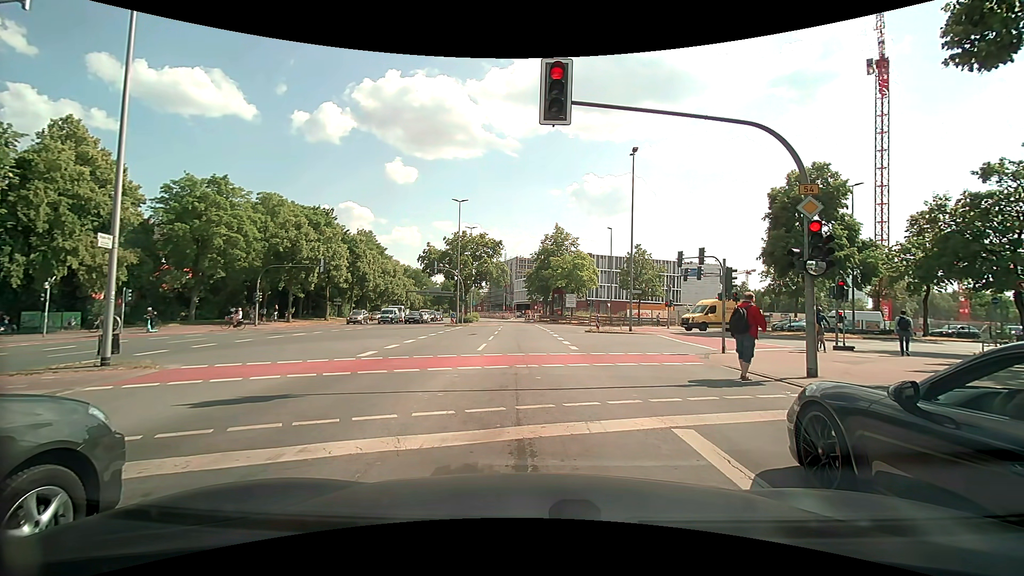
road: primary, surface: asphalt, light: Day
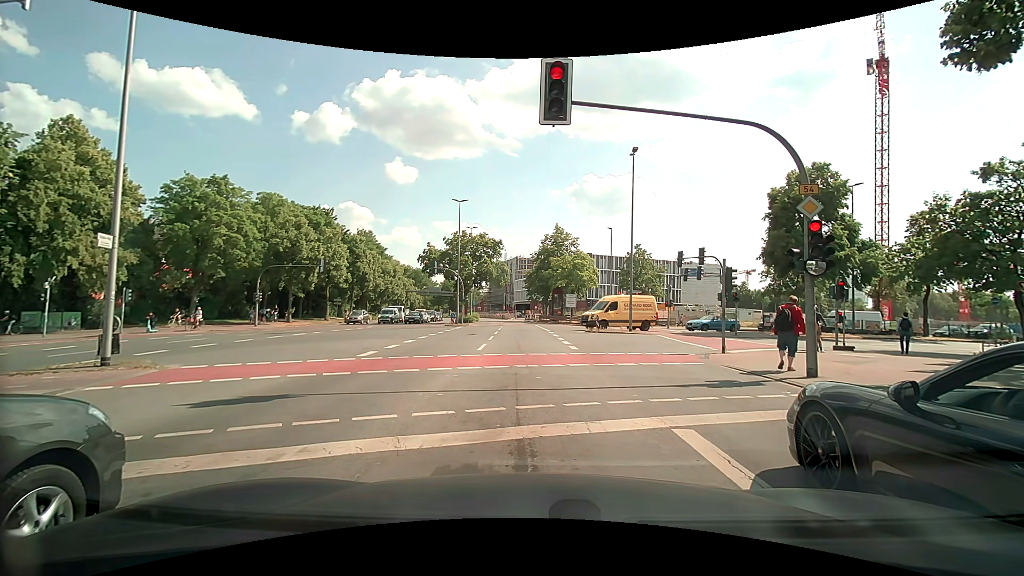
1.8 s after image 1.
(0.0, 0.0) m; 0°
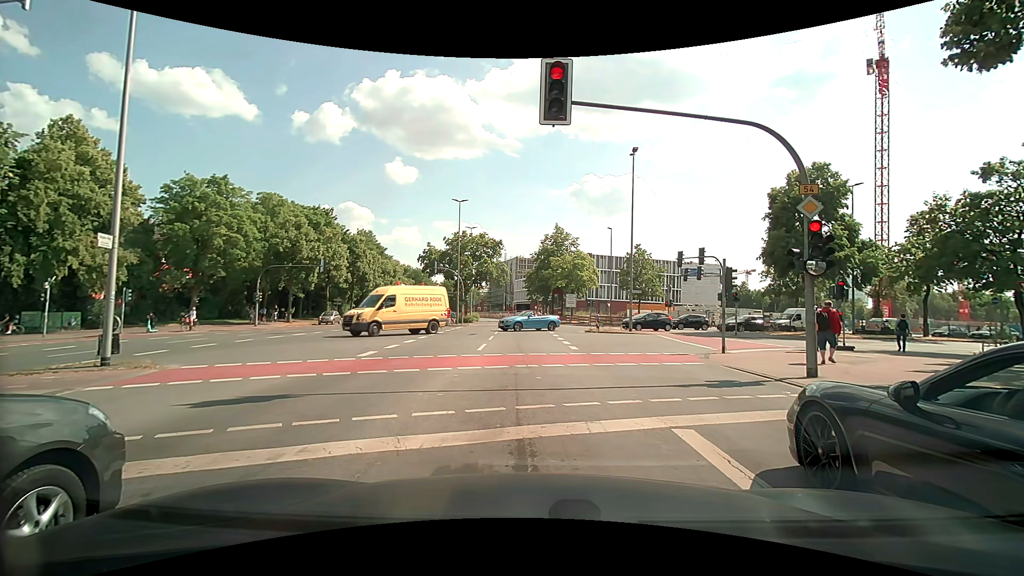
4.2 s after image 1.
(0.0, 0.0) m; 0°
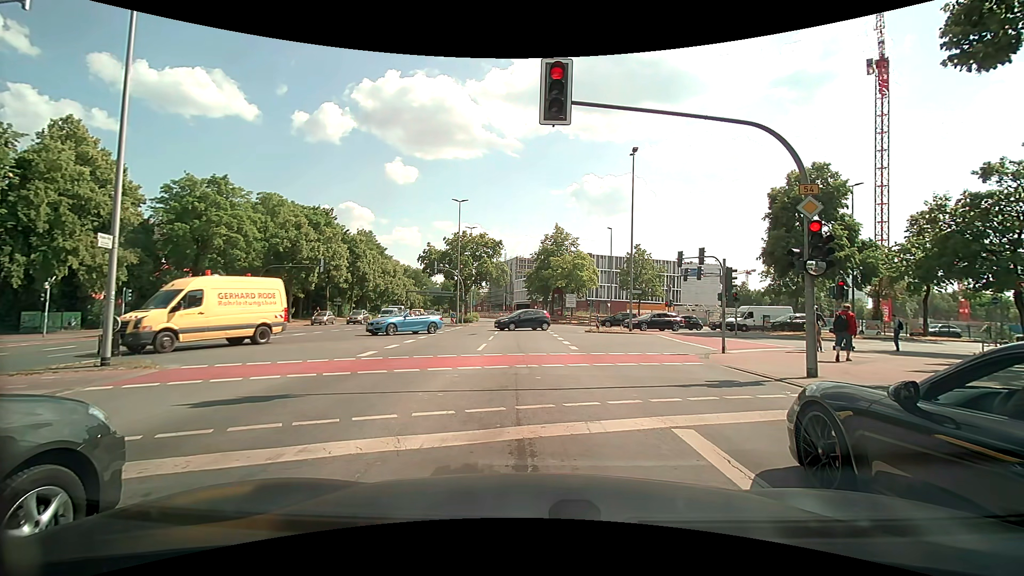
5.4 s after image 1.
(0.0, 0.0) m; 0°
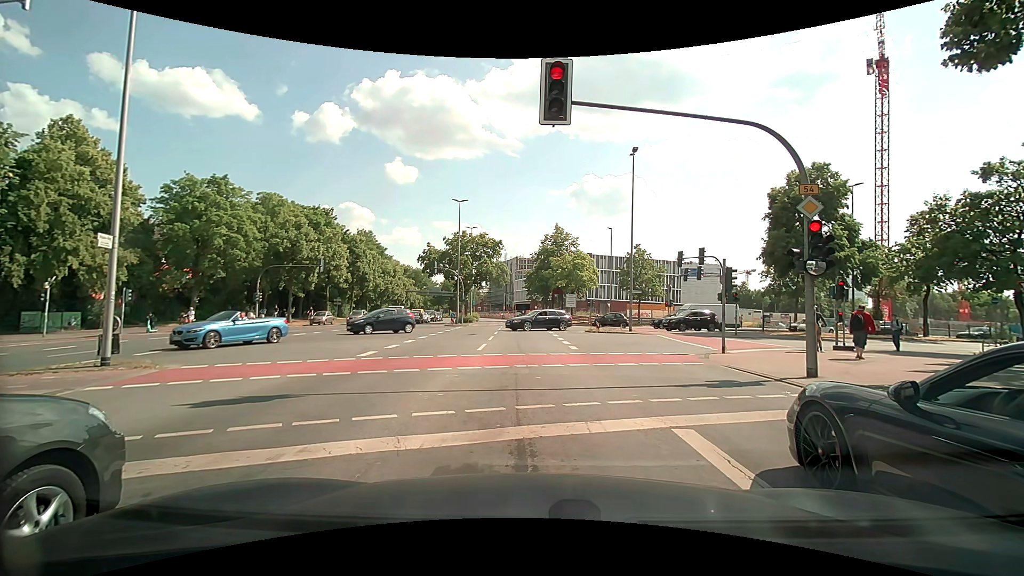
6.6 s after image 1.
(0.0, 0.0) m; 0°
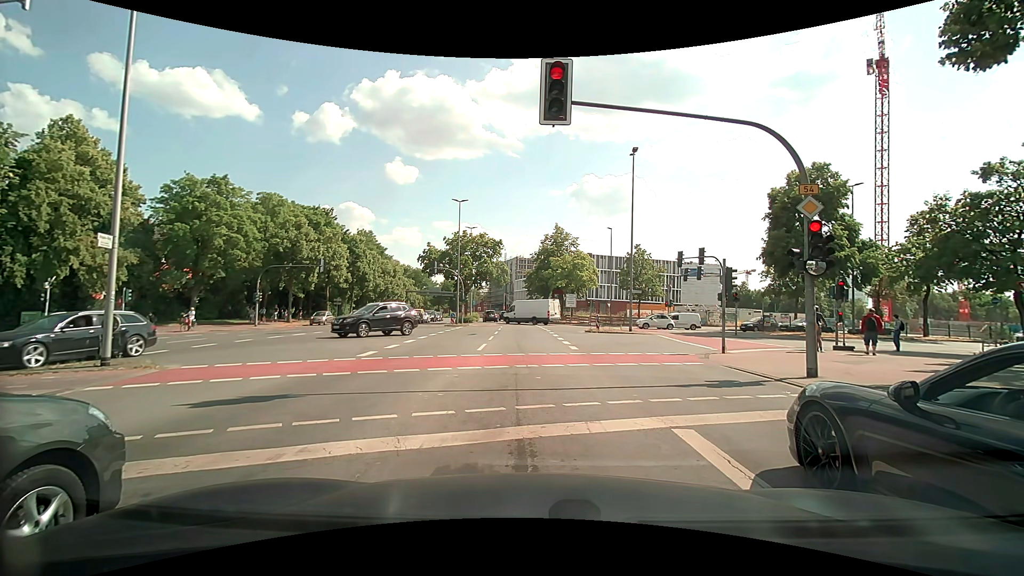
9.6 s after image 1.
(0.0, 0.0) m; 0°
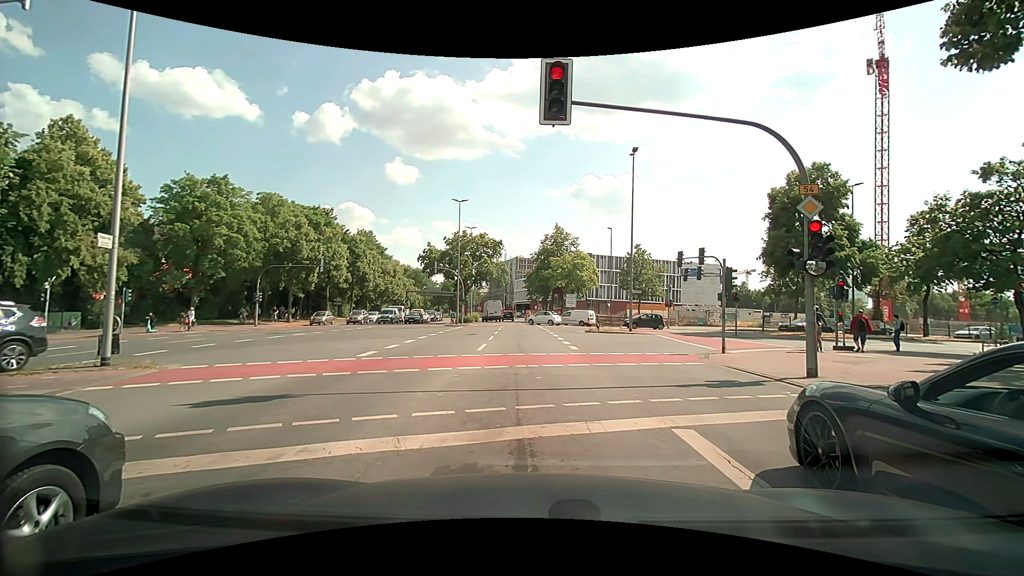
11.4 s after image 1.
(0.0, 0.0) m; 0°
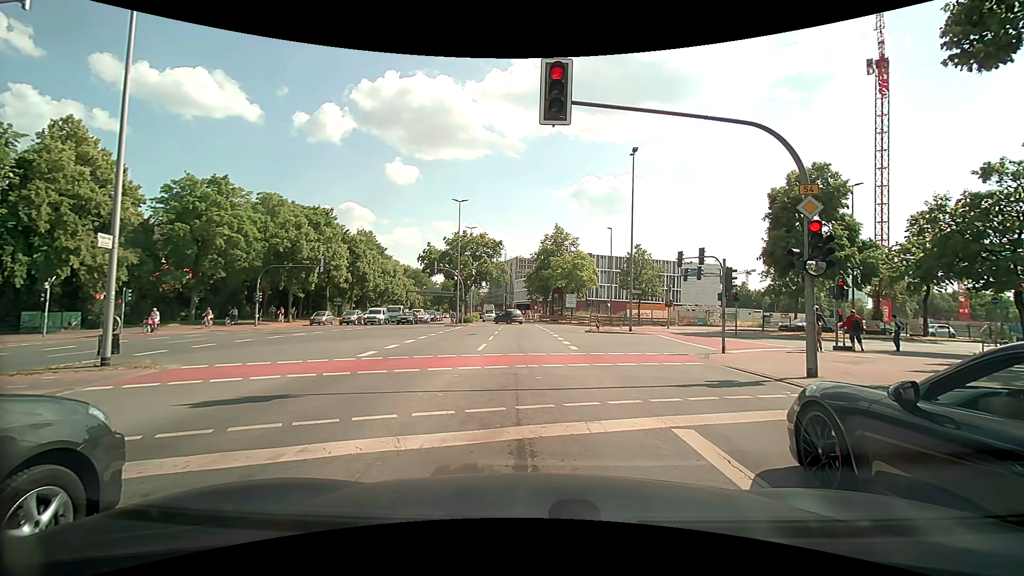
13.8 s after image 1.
(0.0, 0.0) m; 0°
